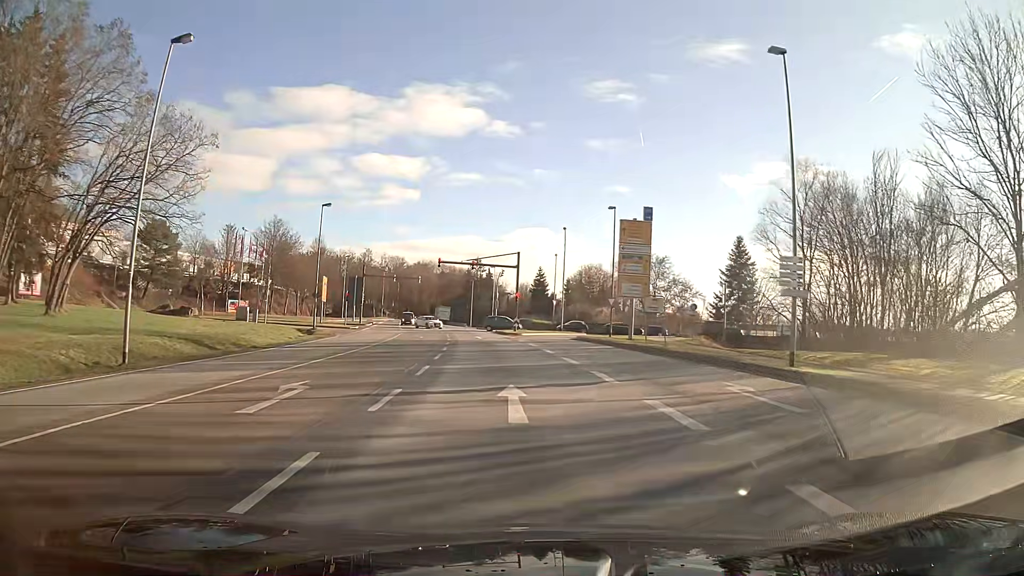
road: primary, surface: asphalt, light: Day
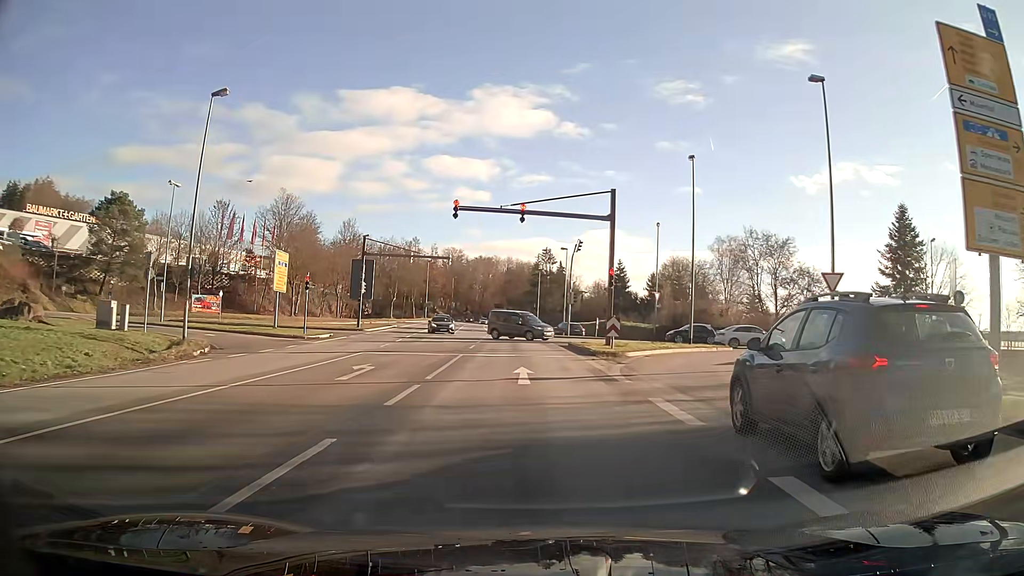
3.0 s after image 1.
(-1.5, +29.3) m; -6°
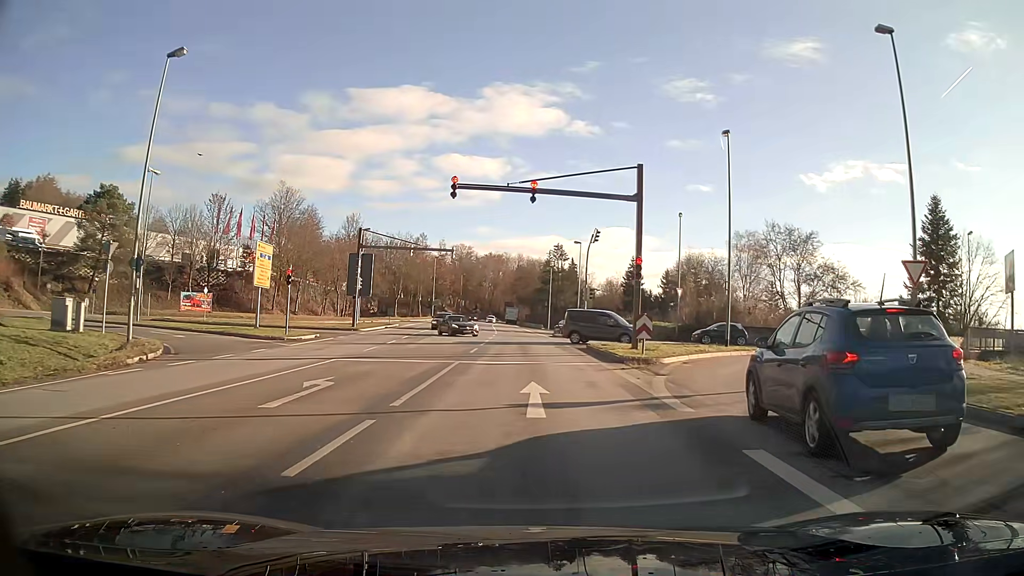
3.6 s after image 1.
(0.0, +4.6) m; -1°
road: primary_link
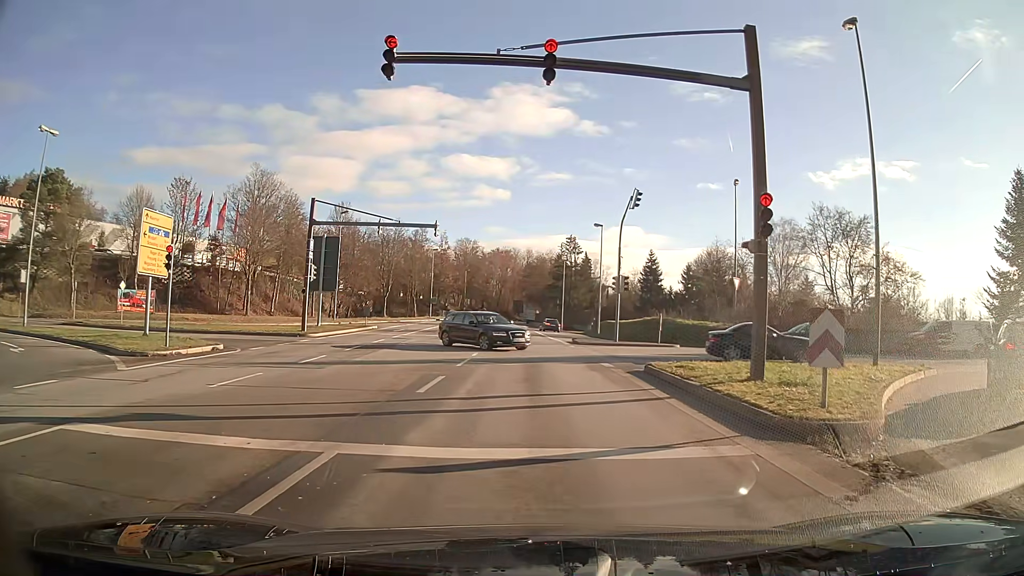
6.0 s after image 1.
(-0.1, +12.5) m; -1°
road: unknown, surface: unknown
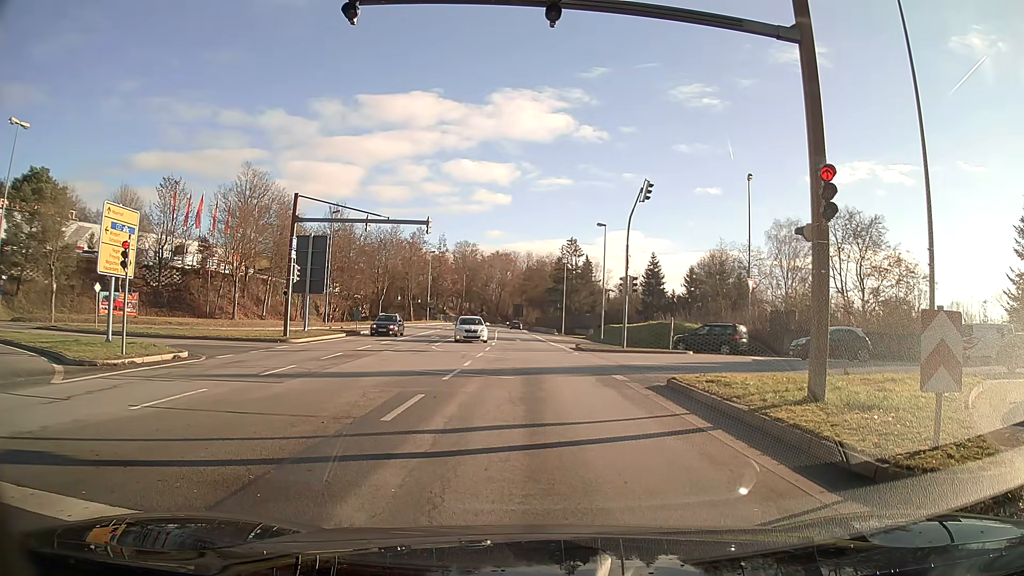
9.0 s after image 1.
(0.0, +2.5) m; +1°
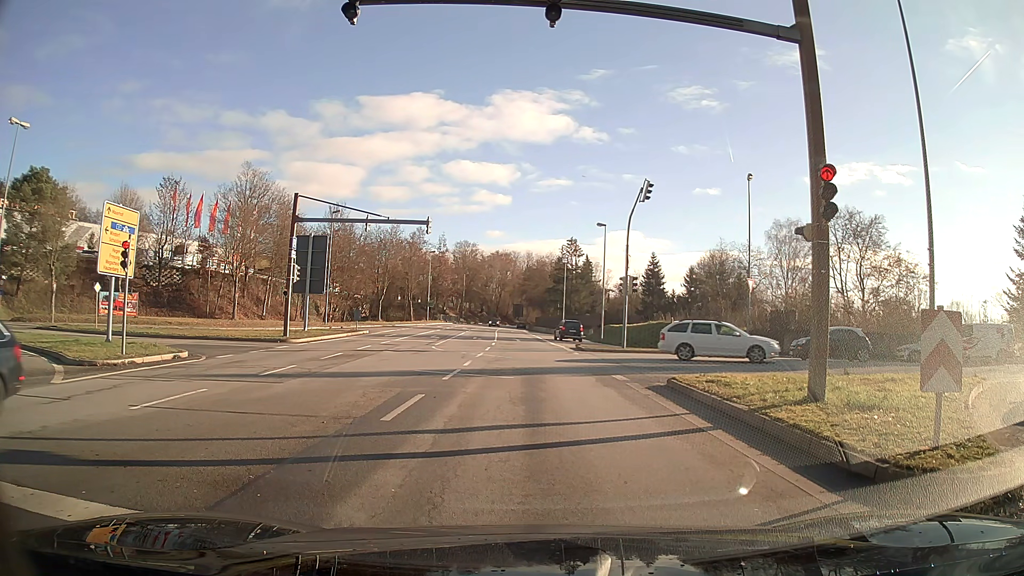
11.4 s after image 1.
(0.0, 0.0) m; 0°
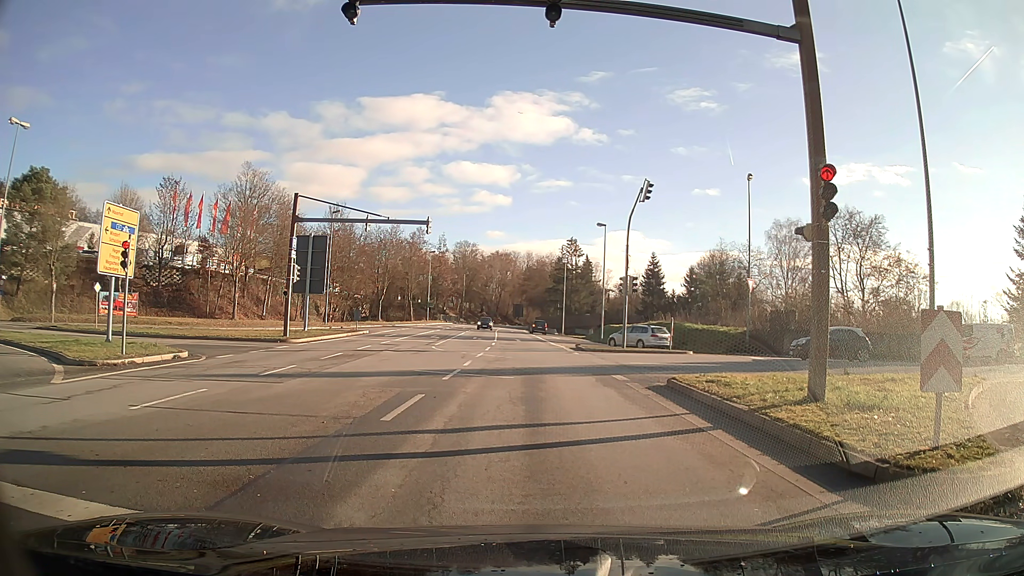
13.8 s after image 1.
(0.0, 0.0) m; 0°
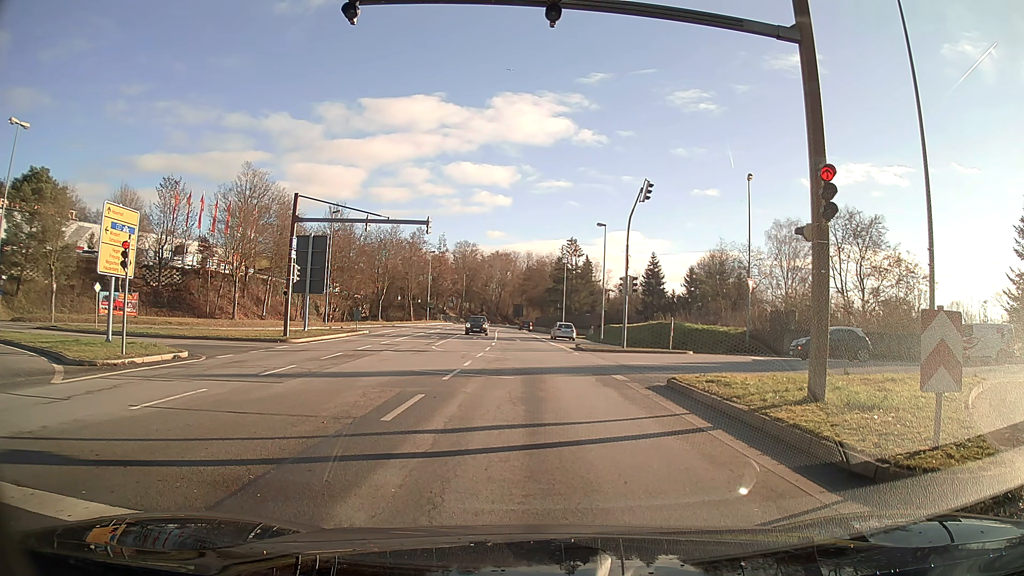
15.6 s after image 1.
(0.0, 0.0) m; 0°
(0, +10) (0, +20) (-1, +30) (-1, +40) (-1, +50) (-2, +60) (-3, +70) (-3, +80) (-4, +90) (-4, +100) m
